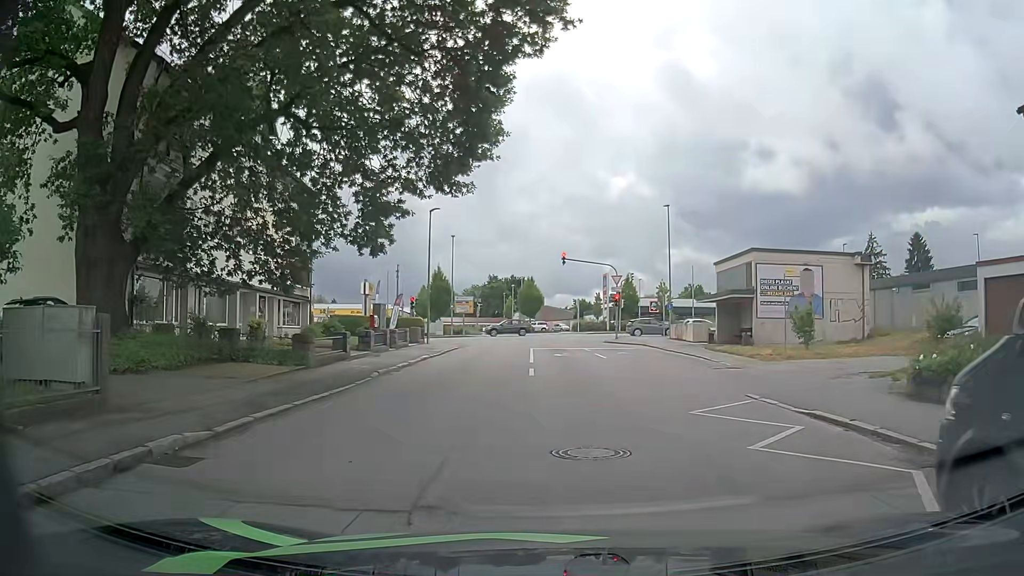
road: residential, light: Day
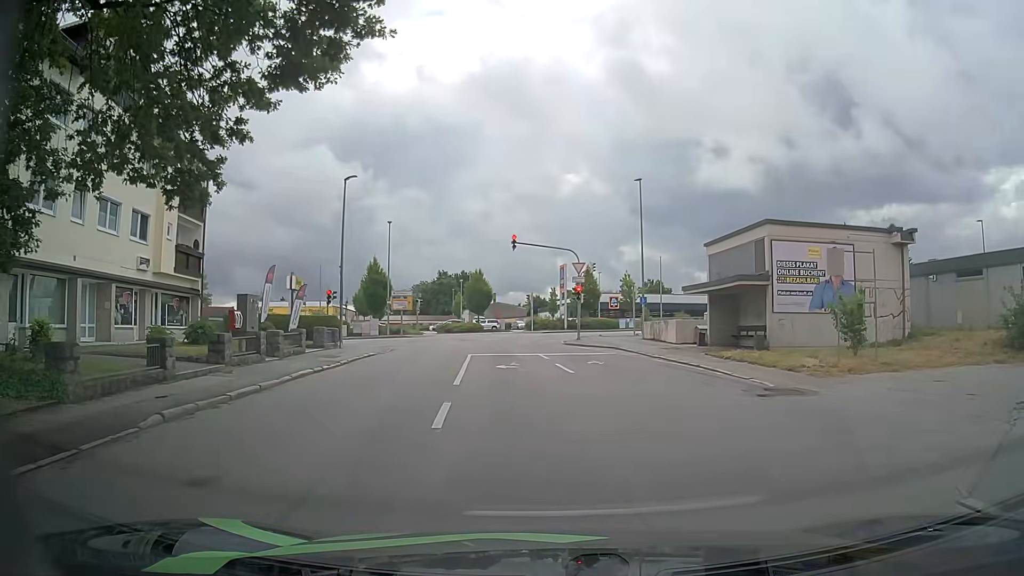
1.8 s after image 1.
(+0.3, +8.7) m; +6°
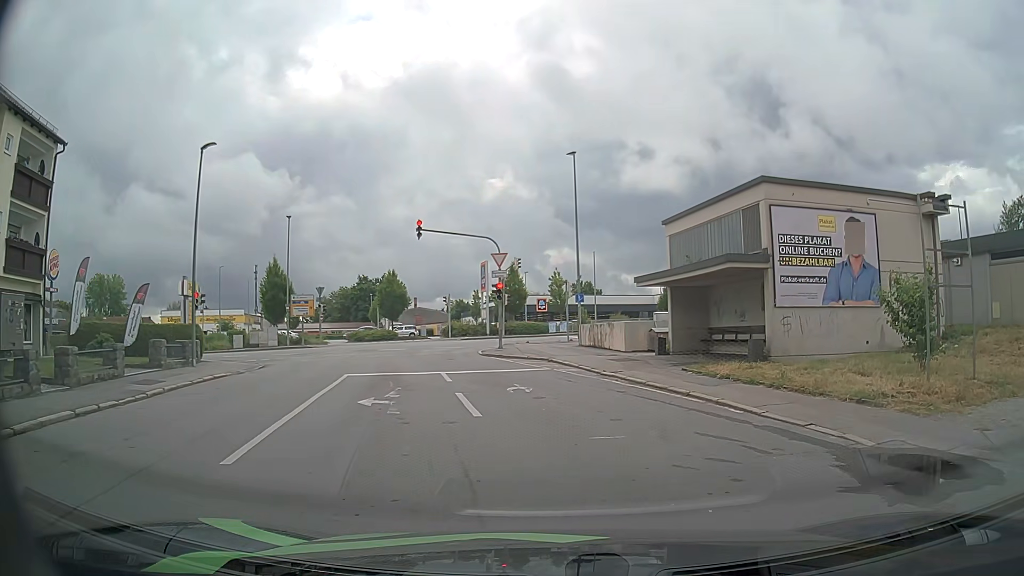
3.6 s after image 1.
(+0.3, +7.6) m; +6°
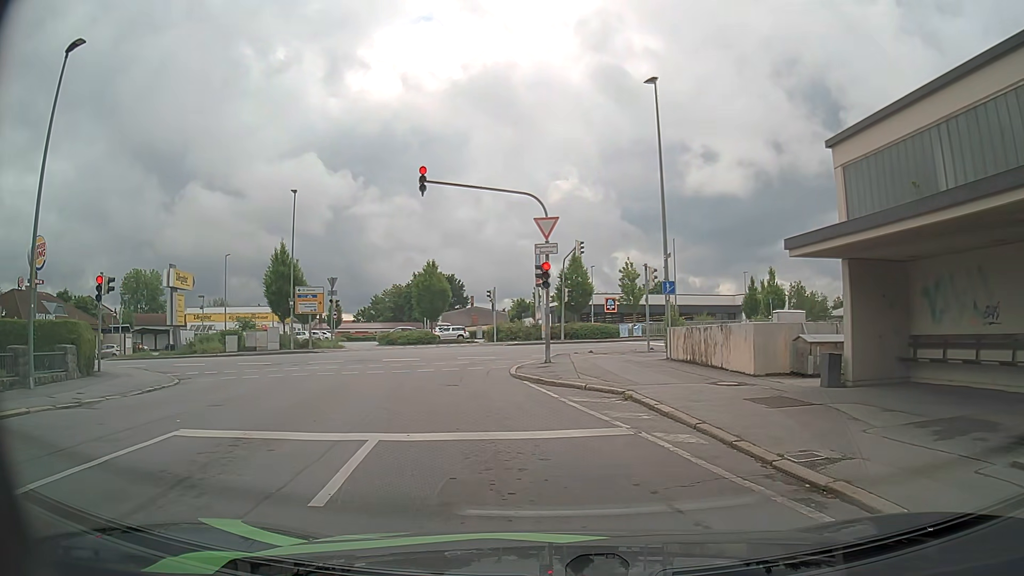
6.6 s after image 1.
(-0.2, +11.2) m; -8°
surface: asphalt
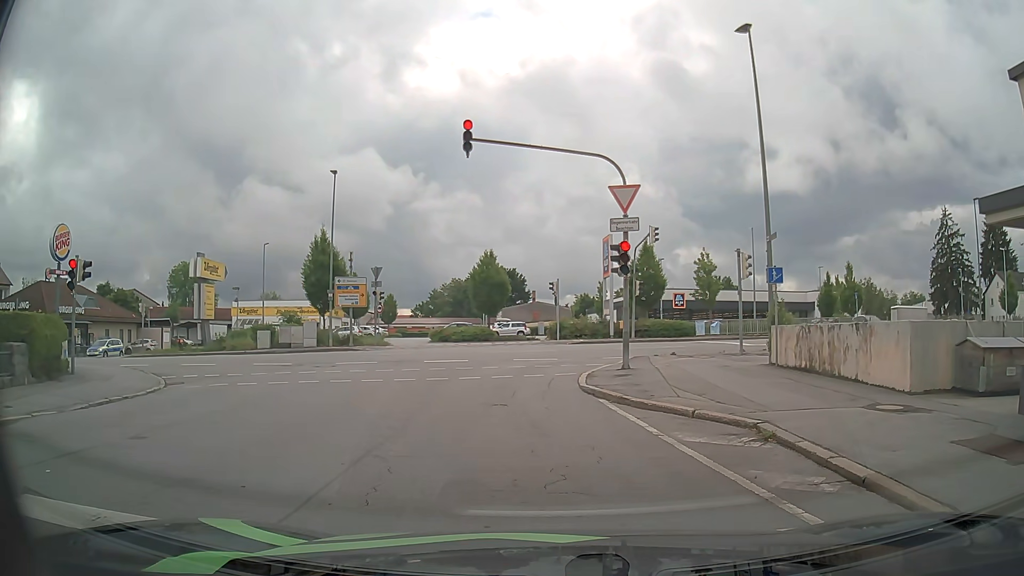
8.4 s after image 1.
(-0.2, +4.3) m; -4°
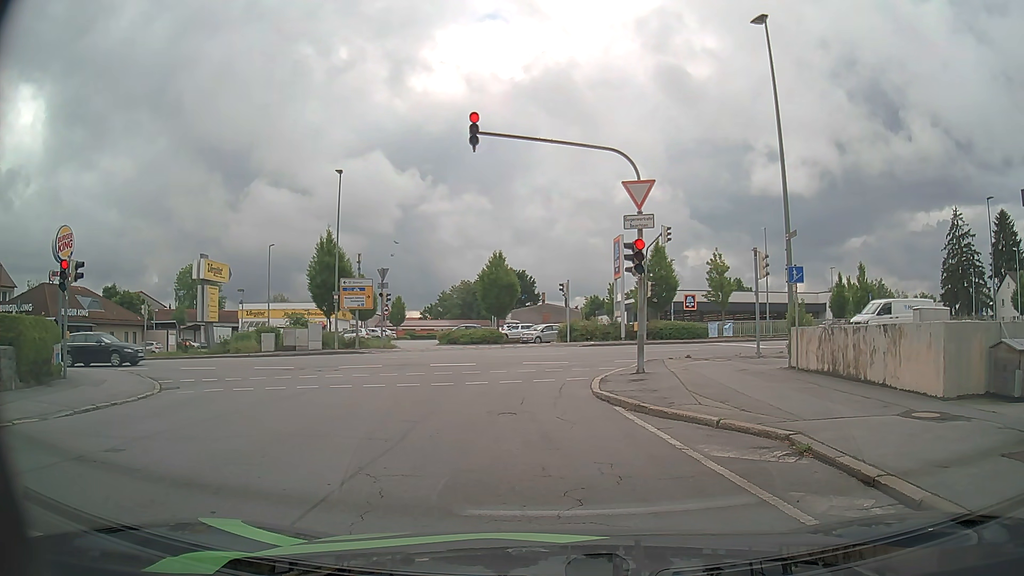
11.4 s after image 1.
(0.0, +0.8) m; 0°
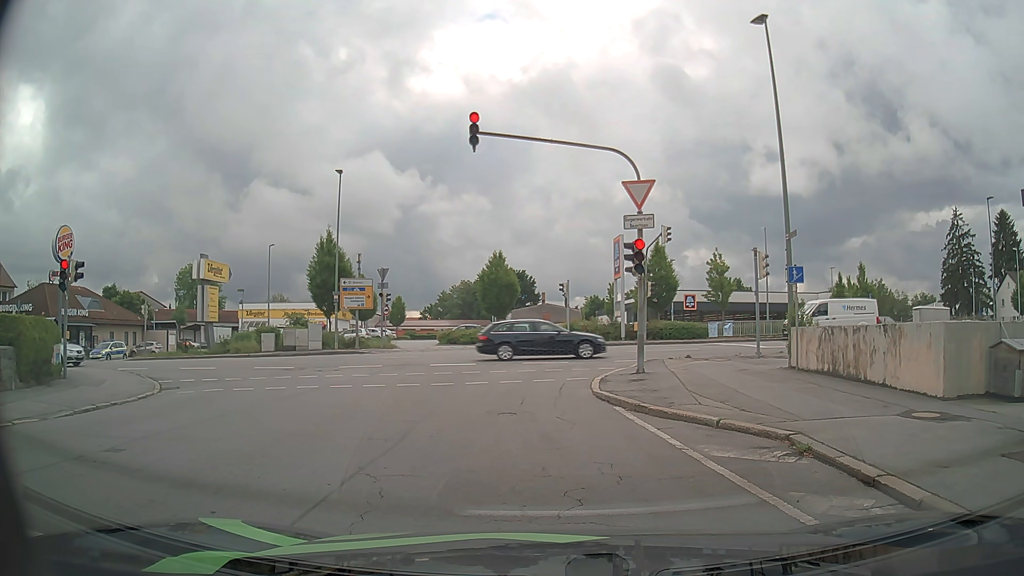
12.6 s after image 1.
(0.0, 0.0) m; 0°
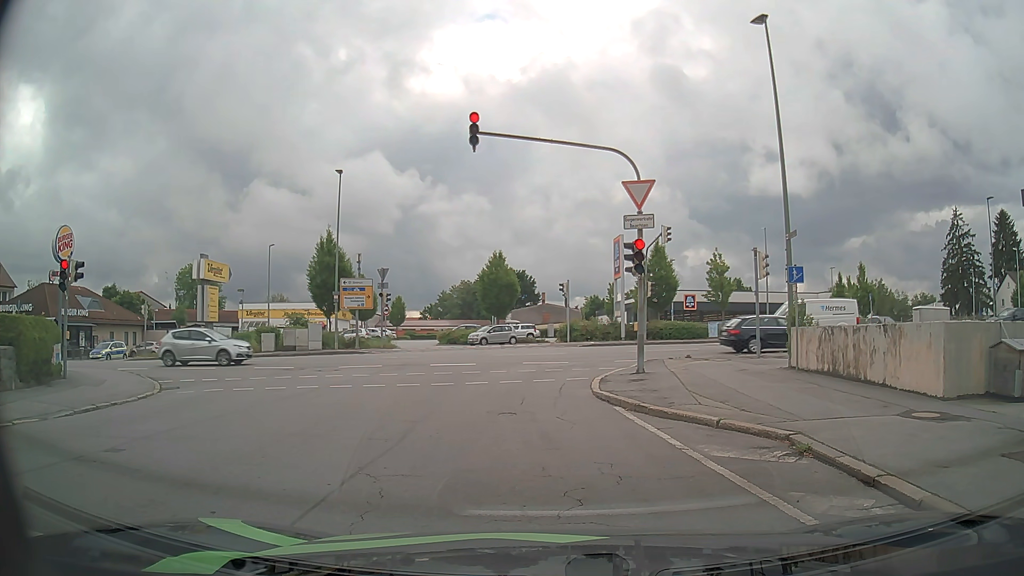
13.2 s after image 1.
(0.0, 0.0) m; 0°
(-1, +10) (-1, +20) (+5, +27) (+15, +29) (+25, +31) (+35, +31) (+45, +32) (+55, +33) (+65, +33) (+75, +33) m
